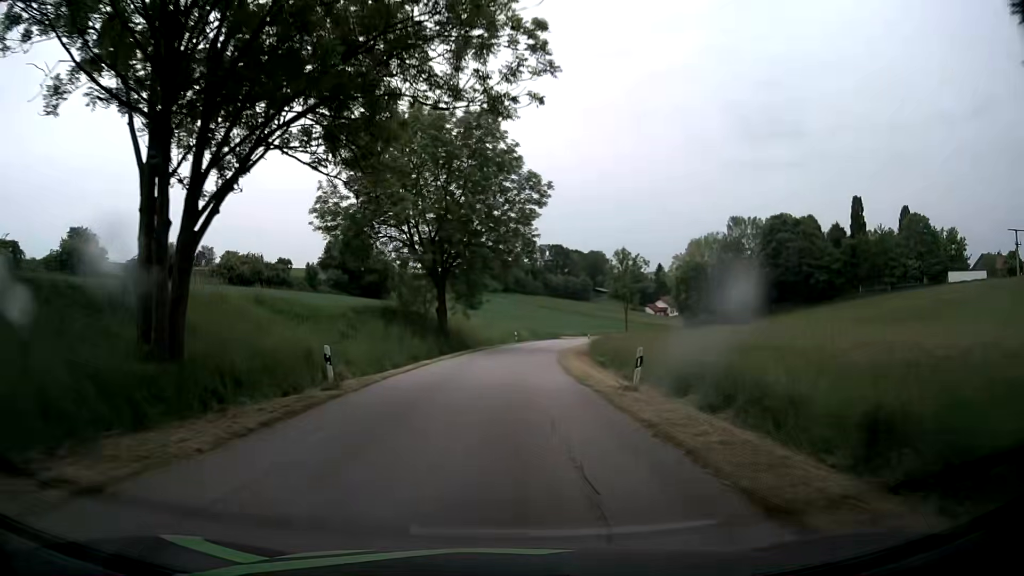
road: tertiary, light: Day
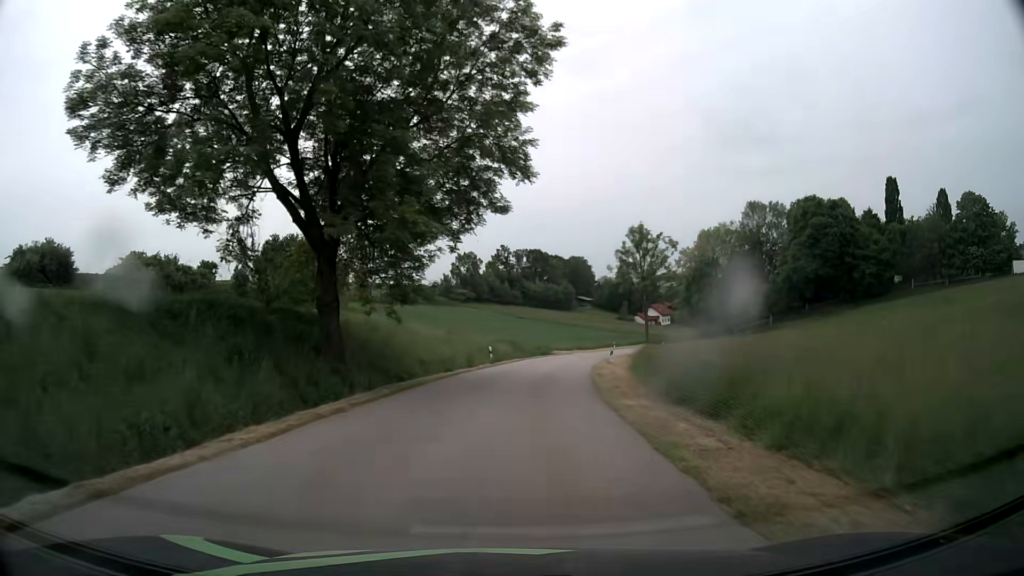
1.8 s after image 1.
(+0.1, +26.1) m; +1°
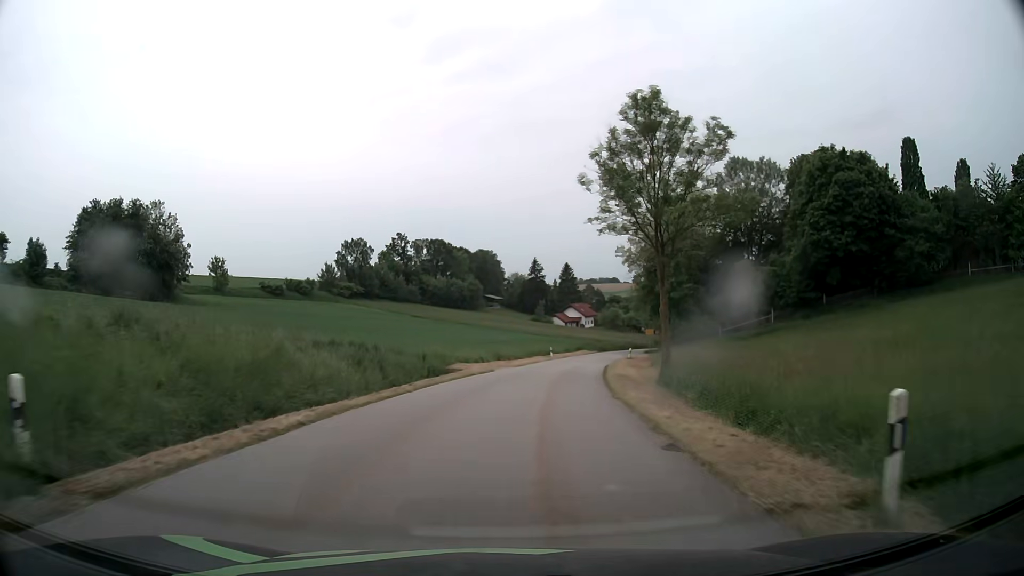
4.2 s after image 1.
(+2.5, +35.0) m; +9°
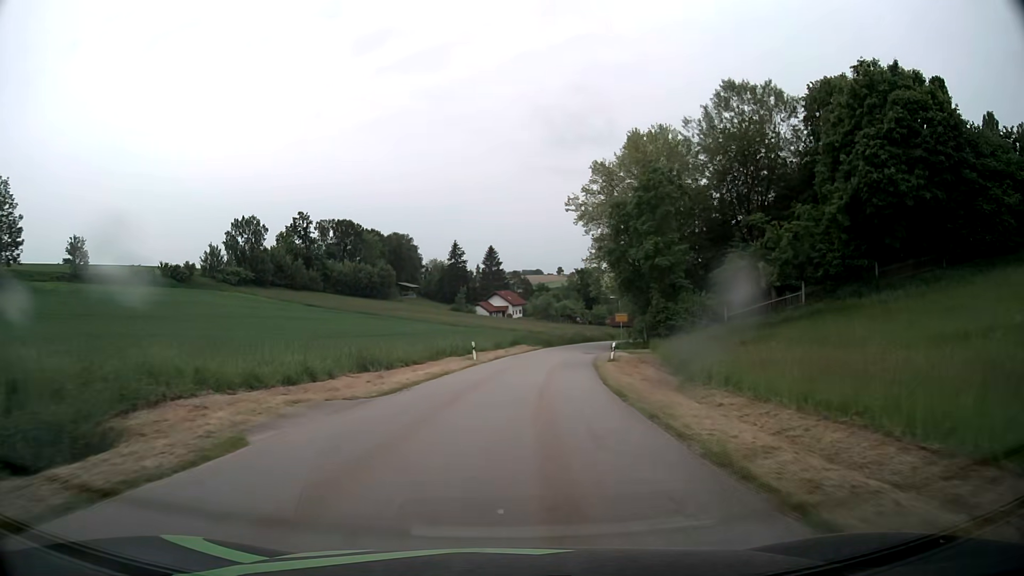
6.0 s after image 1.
(+1.5, +26.3) m; +6°
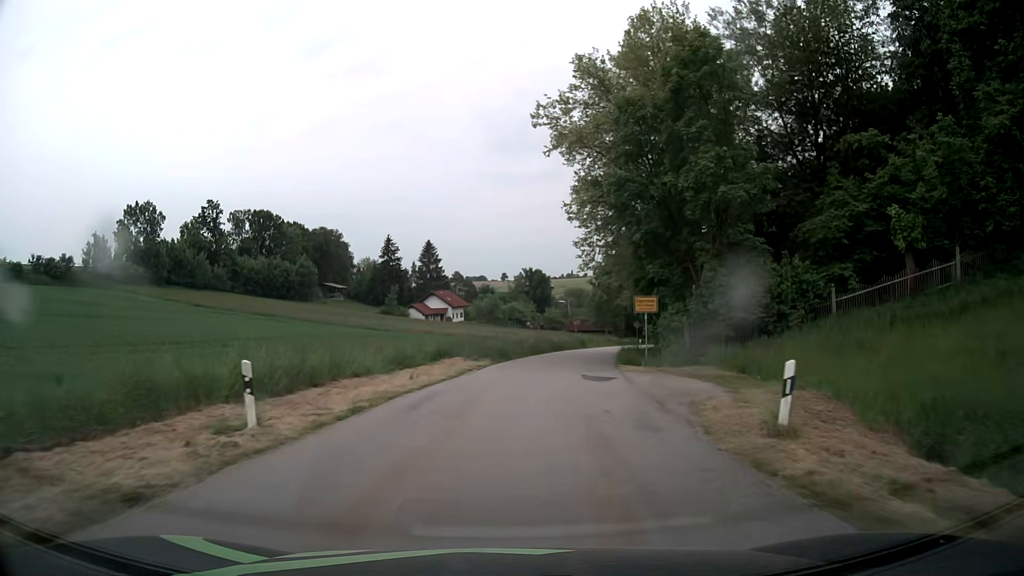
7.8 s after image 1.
(+1.0, +26.0) m; +5°
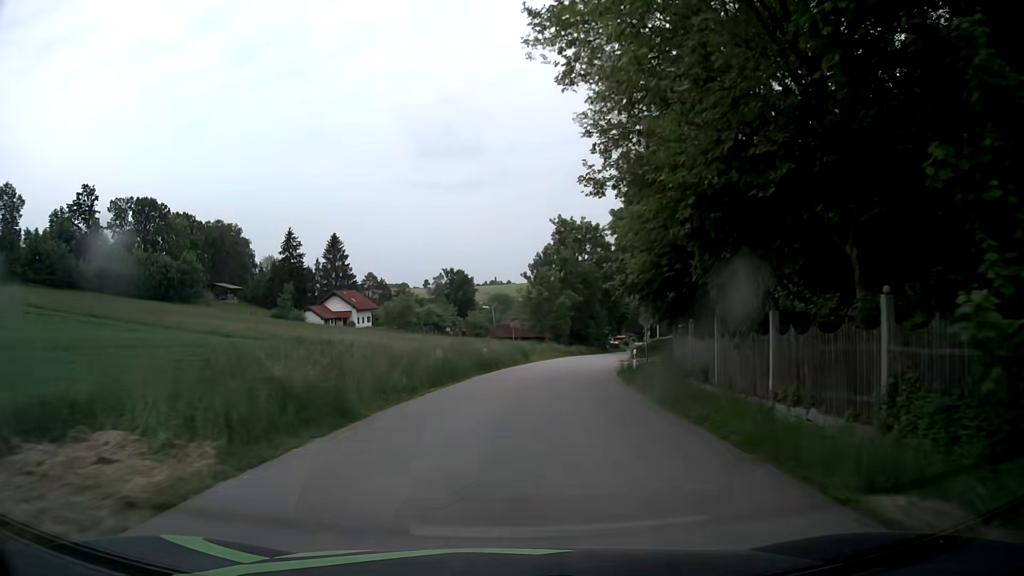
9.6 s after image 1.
(+1.3, +24.9) m; +6°
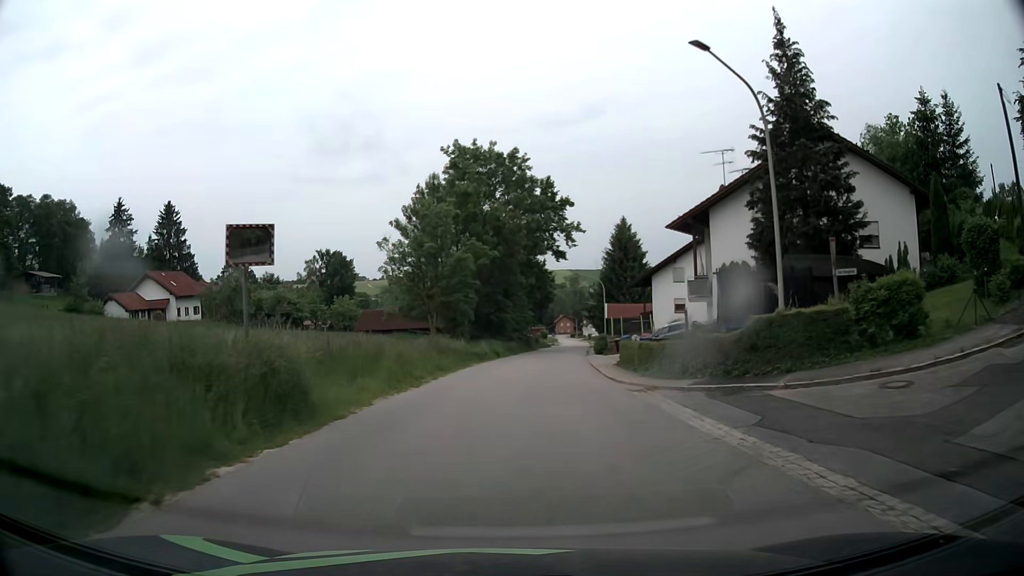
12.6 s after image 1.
(+3.1, +38.5) m; +8°
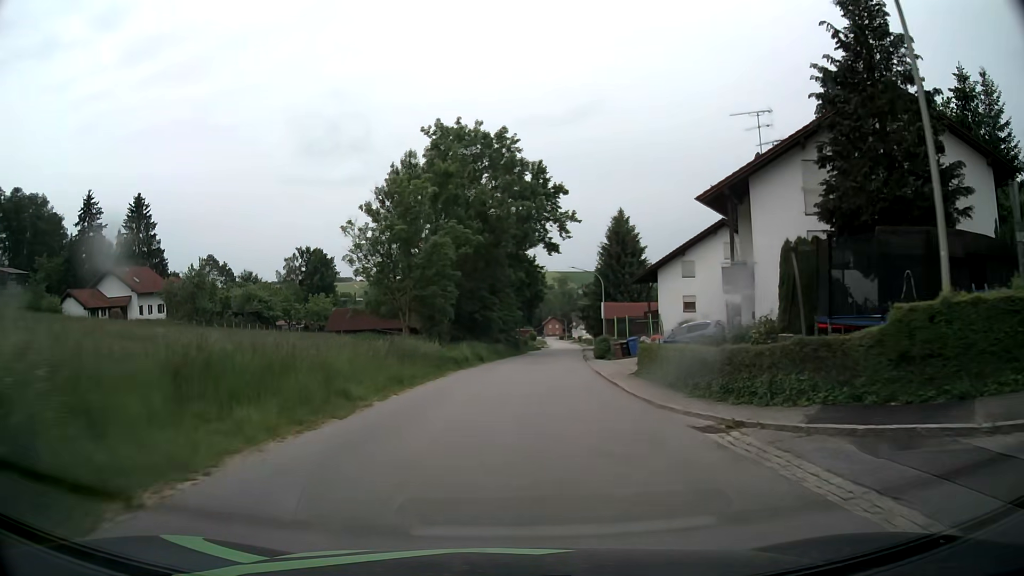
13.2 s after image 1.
(+0.1, +7.3) m; +2°
(0, +10) (+1, +20) (+1, +30) (+2, +40) (+3, +50) (+4, +60) (+5, +70) (+6, +80) (+8, +90) (+13, +98) m
